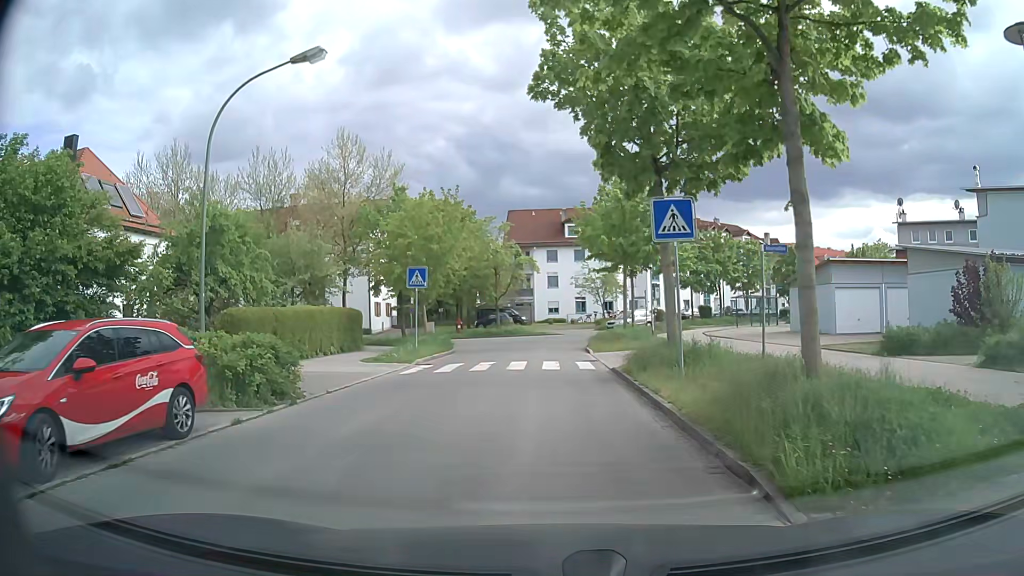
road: residential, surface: asphalt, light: Day
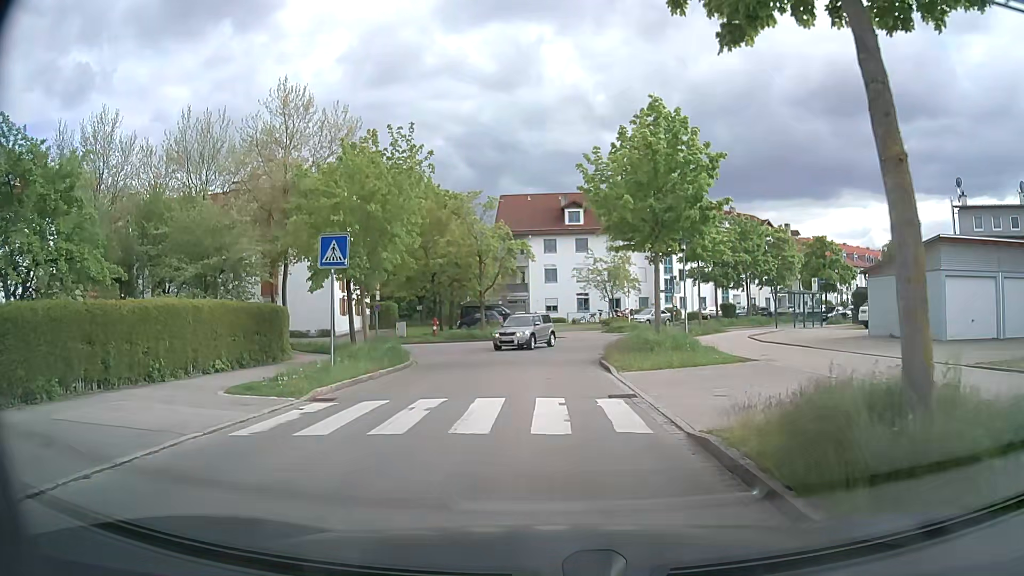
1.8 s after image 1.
(0.0, +10.2) m; -1°
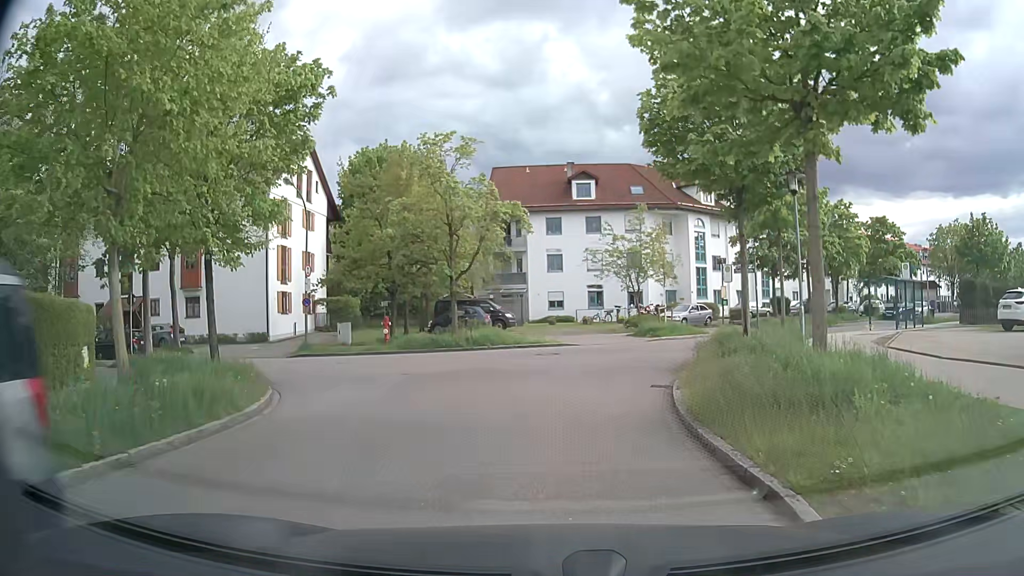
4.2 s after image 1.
(+0.3, +13.4) m; +1°
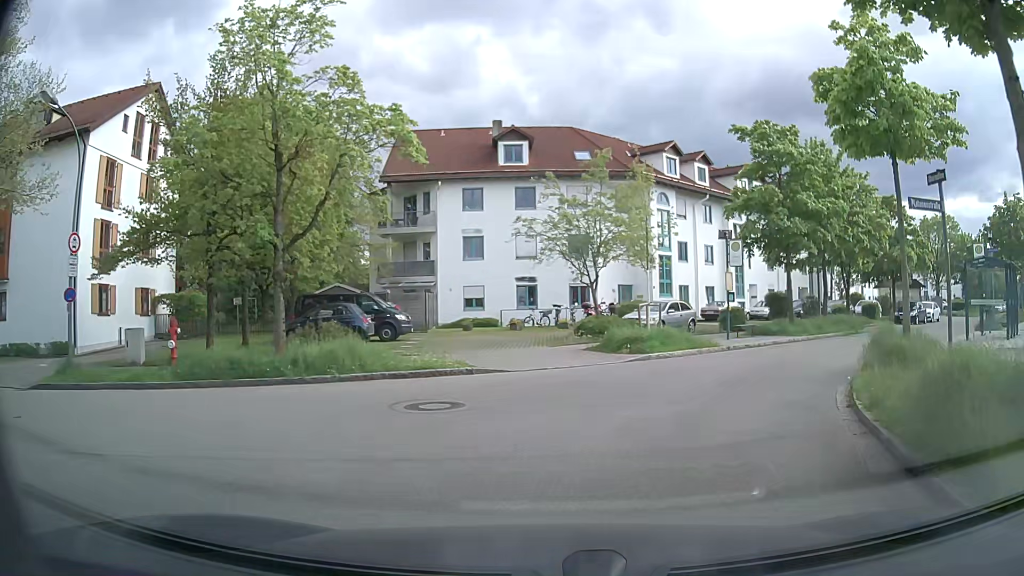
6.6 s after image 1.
(+0.2, +13.0) m; +5°
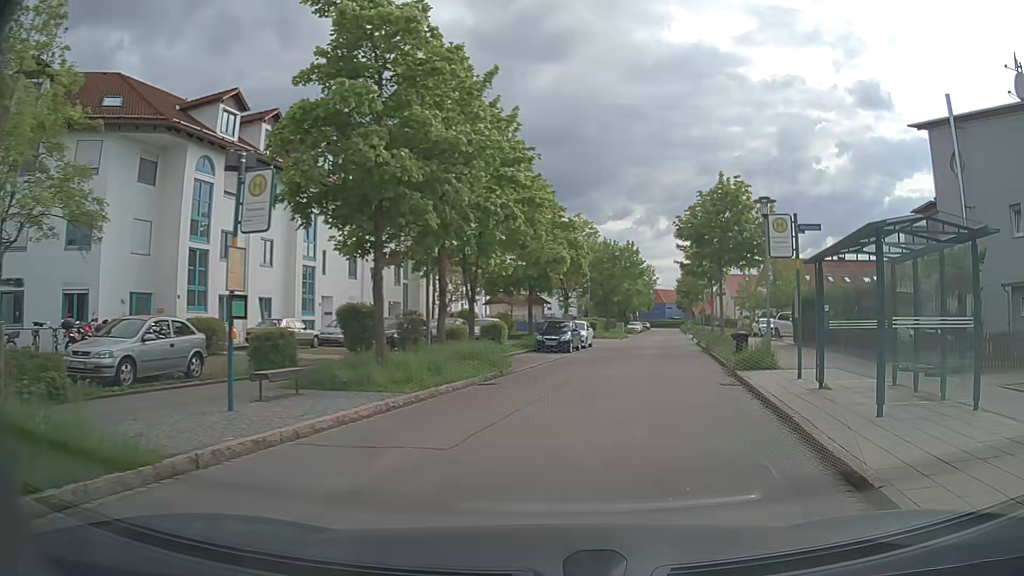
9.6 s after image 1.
(+4.0, +13.5) m; +36°
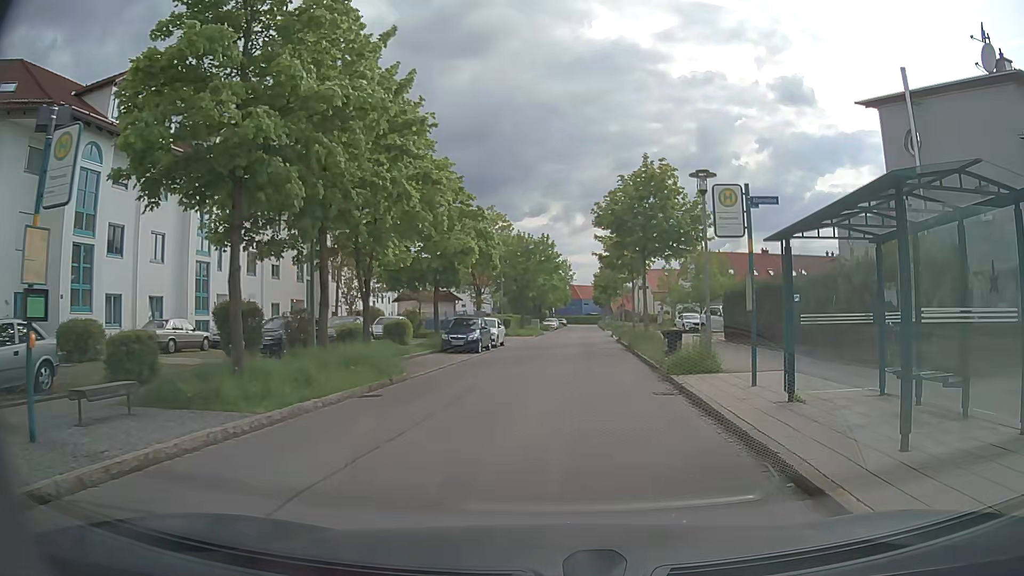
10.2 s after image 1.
(+0.2, +2.8) m; +8°
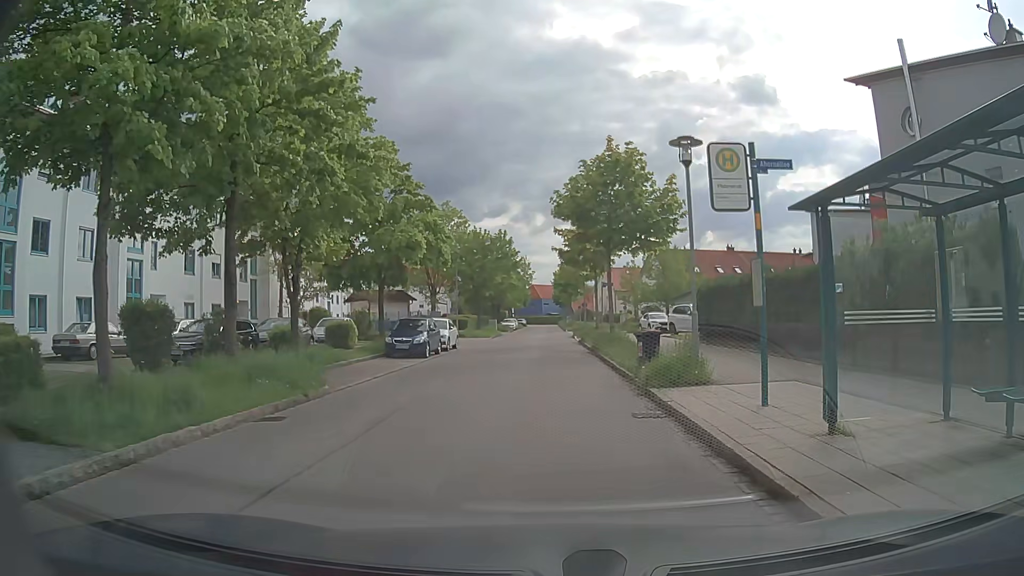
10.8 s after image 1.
(+0.1, +2.9) m; +3°
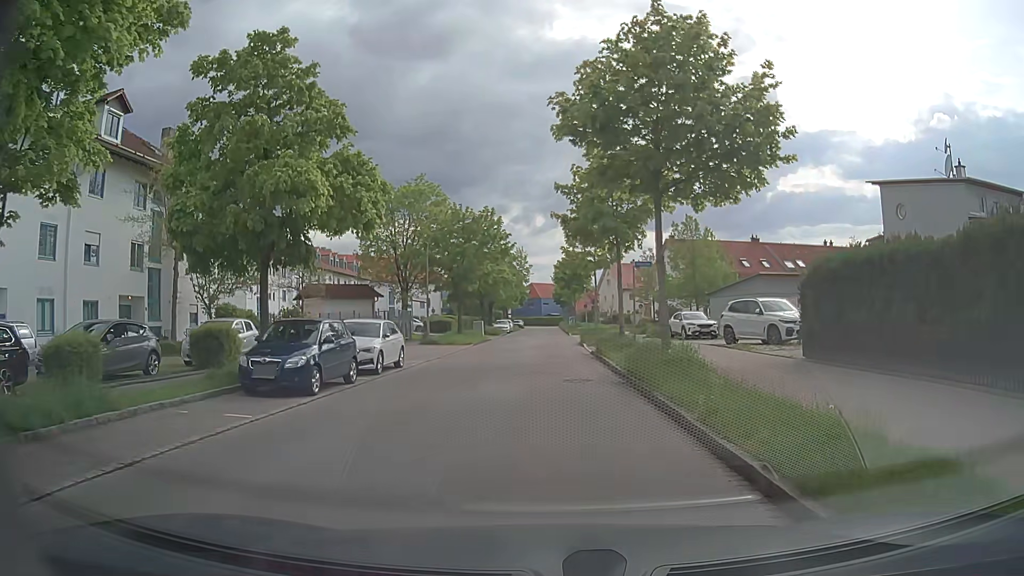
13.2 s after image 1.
(0.0, +12.5) m; 0°
(0, +10) (0, +20) (0, +30) (0, +40) (0, +50) (0, +60) (0, +70) (0, +80) (0, +90) (0, +100) m
